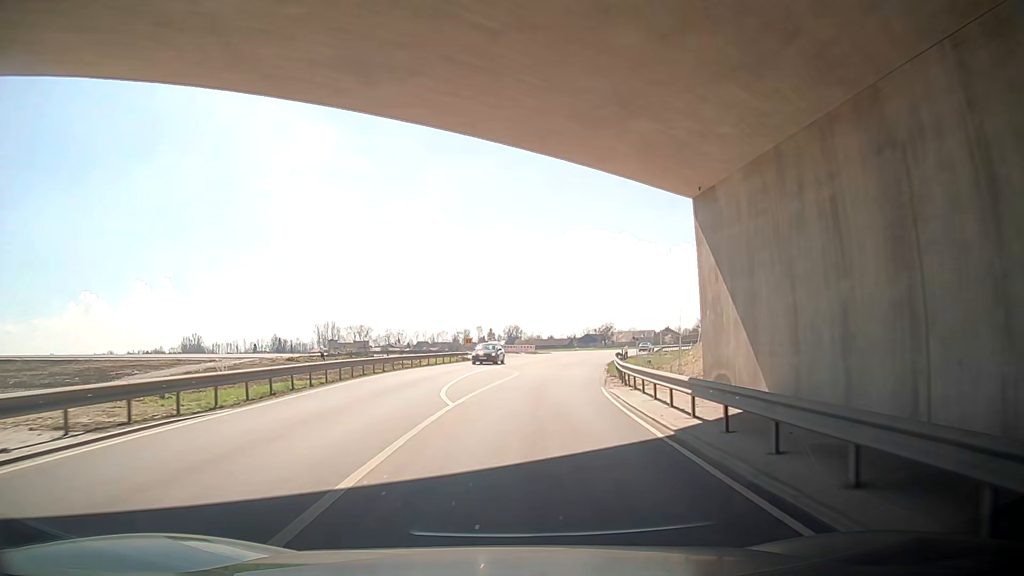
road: tertiary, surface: asphalt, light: Day
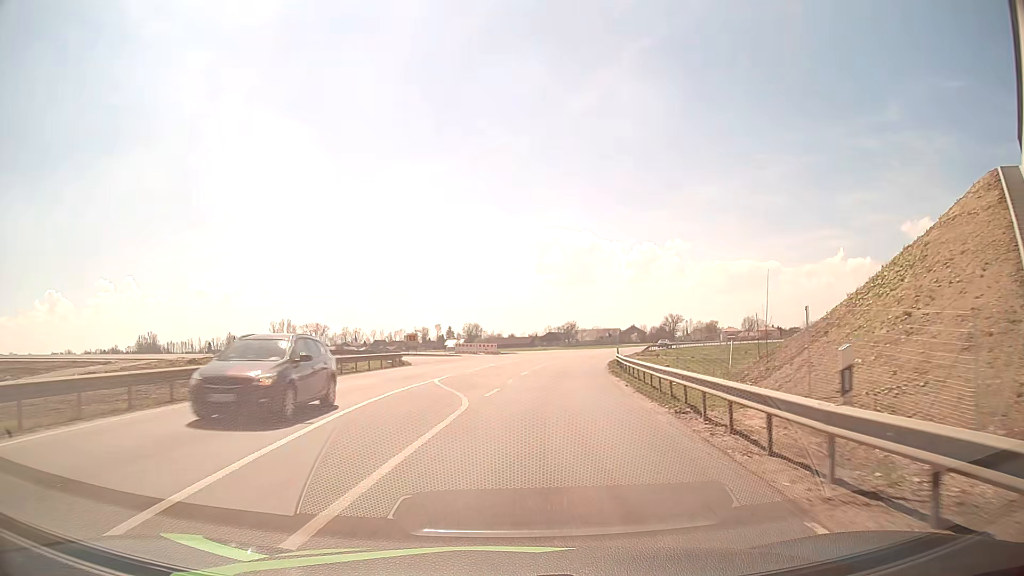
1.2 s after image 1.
(+0.1, +17.4) m; +3°
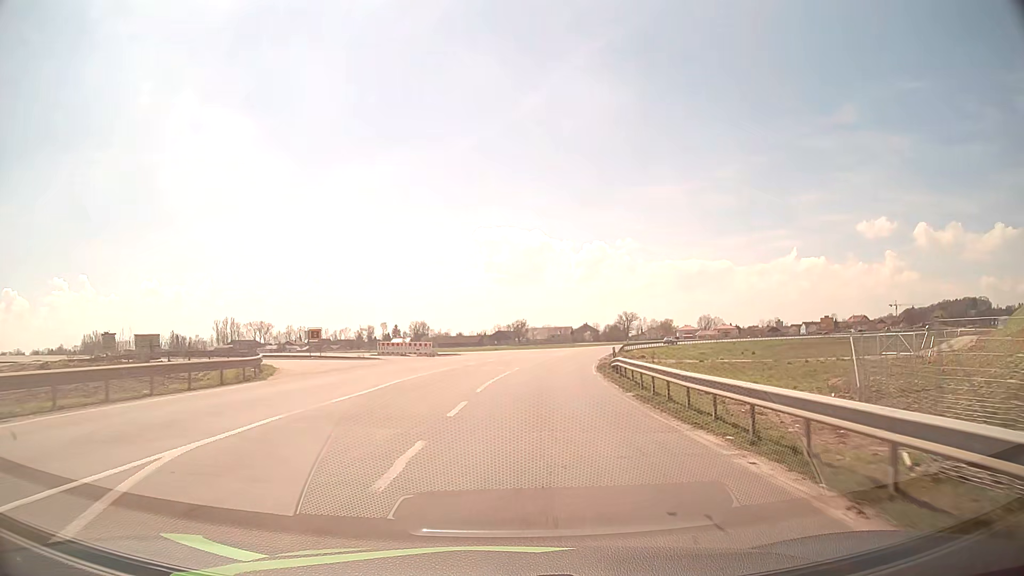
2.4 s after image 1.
(+0.8, +17.2) m; +5°
(0, +10) (+1, +20) (+2, +30) (+3, +40) (+4, +50) (+6, +60) (+8, +69) (+11, +79) (+14, +89) (+17, +98) m
